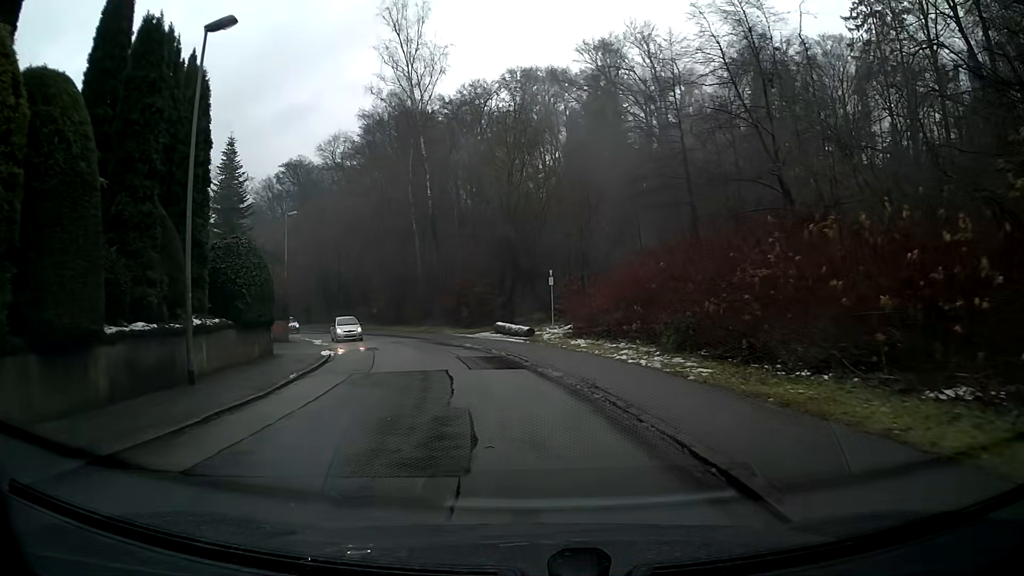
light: Day
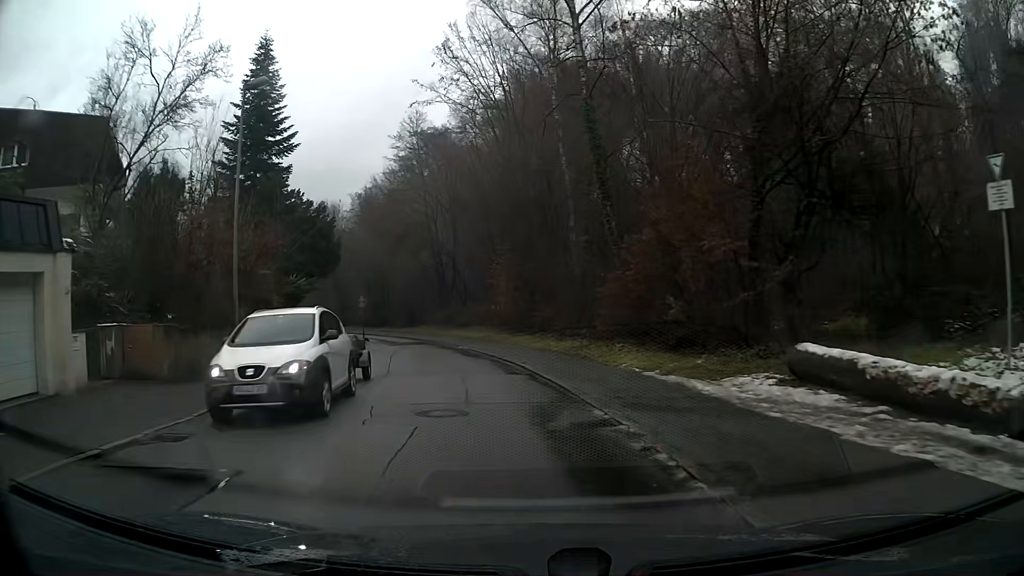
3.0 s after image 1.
(-3.2, +26.3) m; -15°
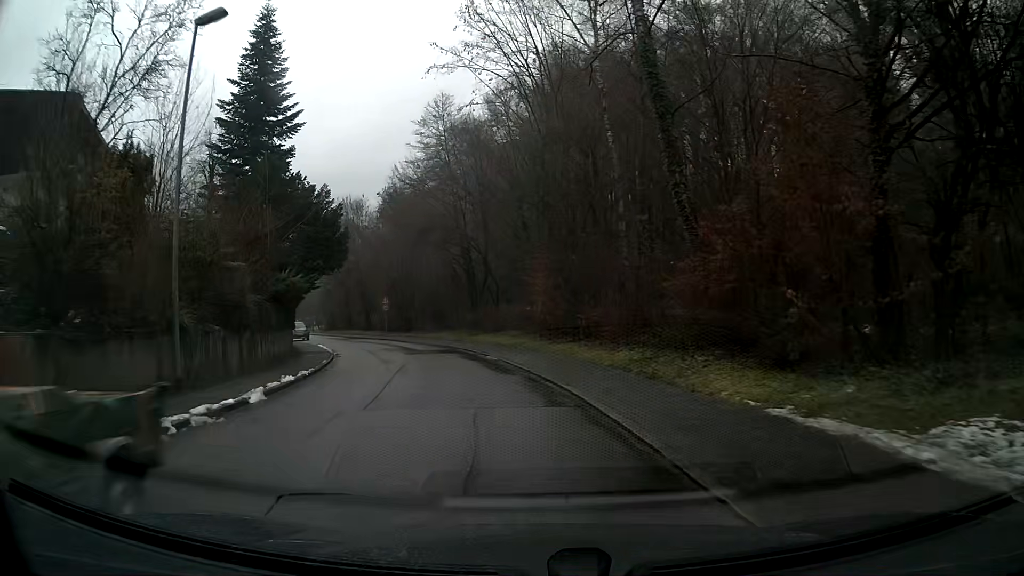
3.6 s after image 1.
(-0.2, +5.4) m; -3°
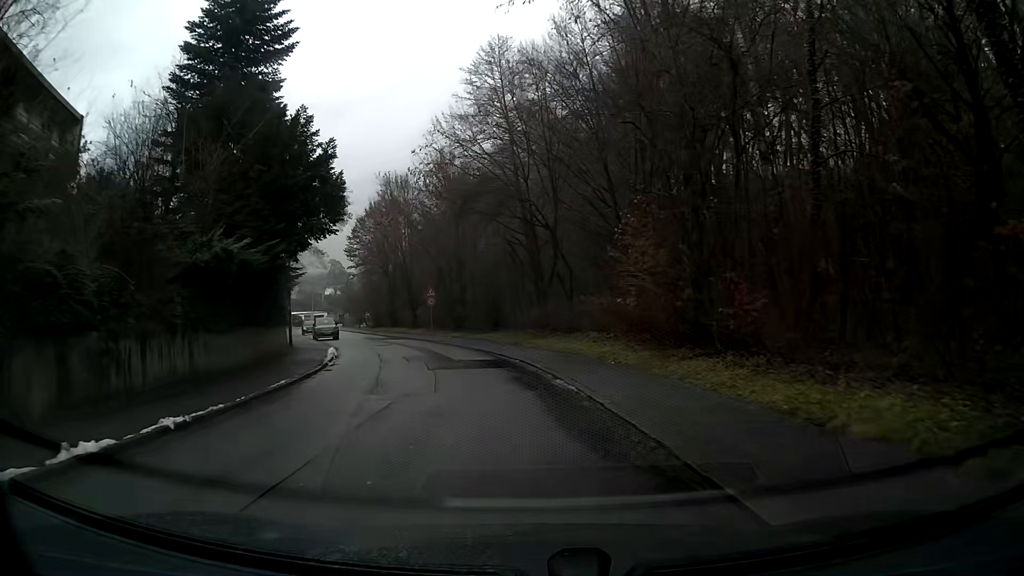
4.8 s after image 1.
(-0.6, +10.7) m; -6°
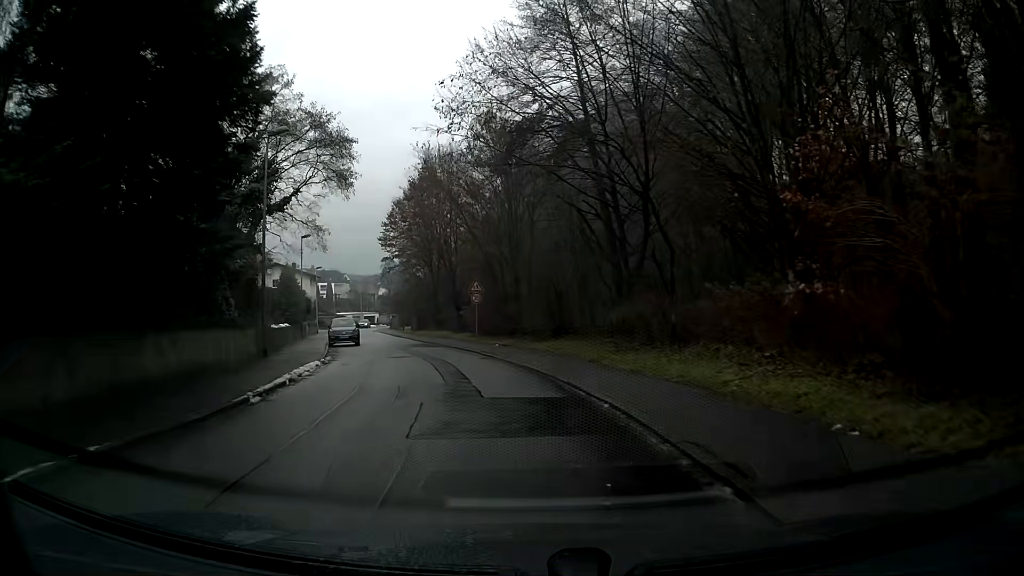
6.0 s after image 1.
(-0.5, +10.5) m; -5°
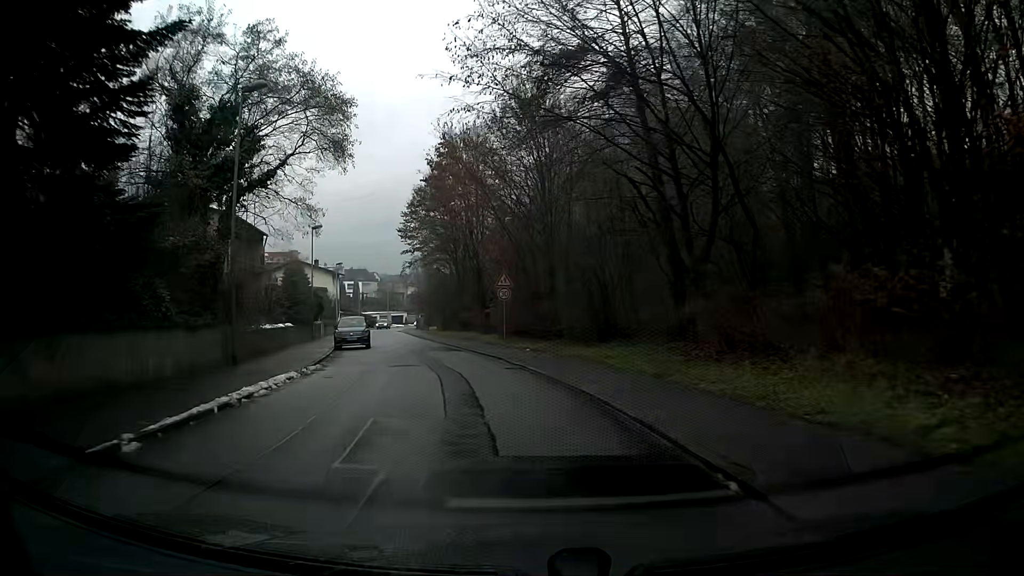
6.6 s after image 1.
(-0.1, +5.1) m; -3°
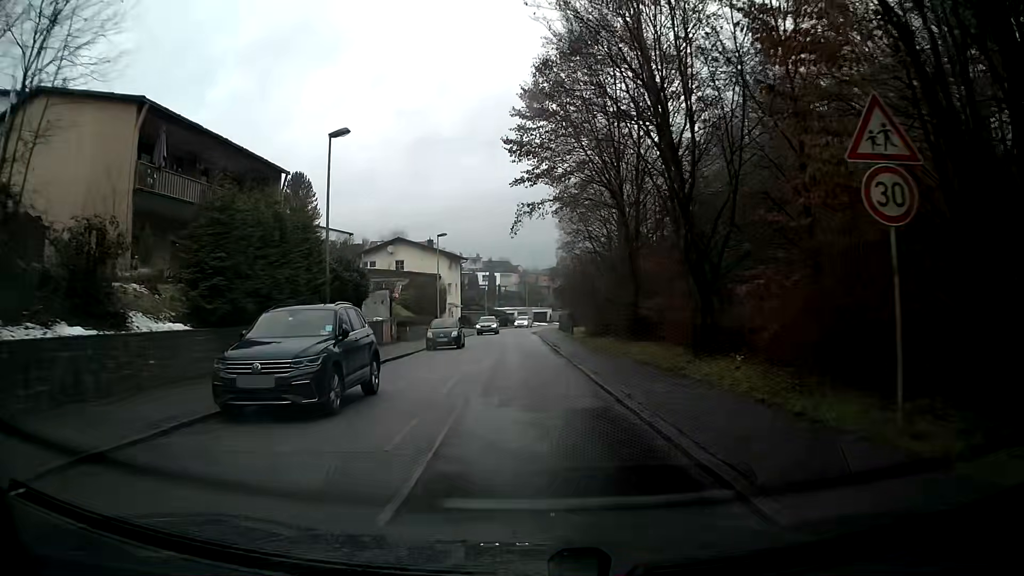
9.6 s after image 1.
(-3.0, +24.8) m; -12°
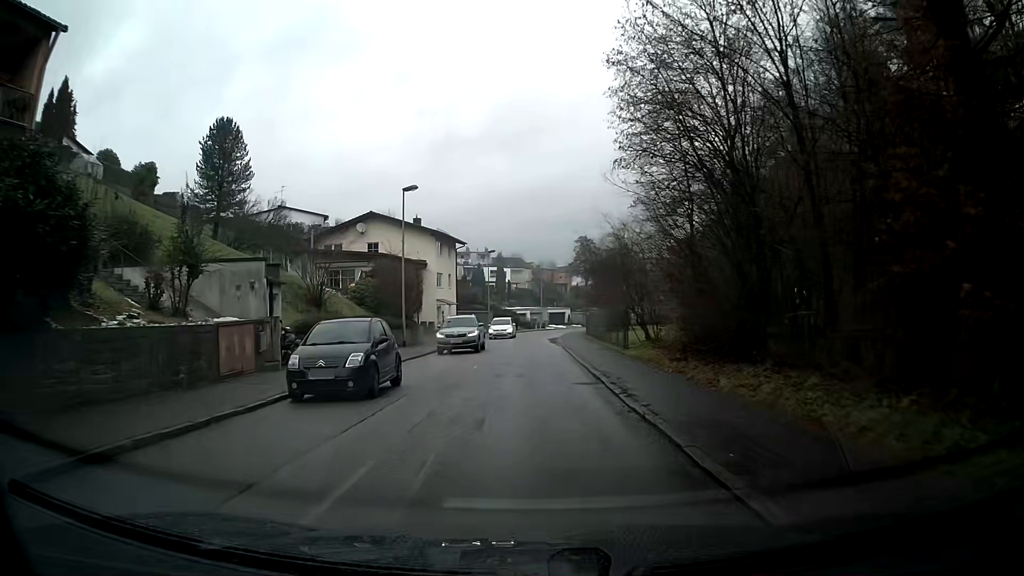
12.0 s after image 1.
(-0.2, +20.0) m; -1°
(0, +10) (0, +20) (0, +30) (0, +40) (+1, +50) (+2, +60) (+3, +70) (+5, +80) (+8, +89) (+11, +99) m
